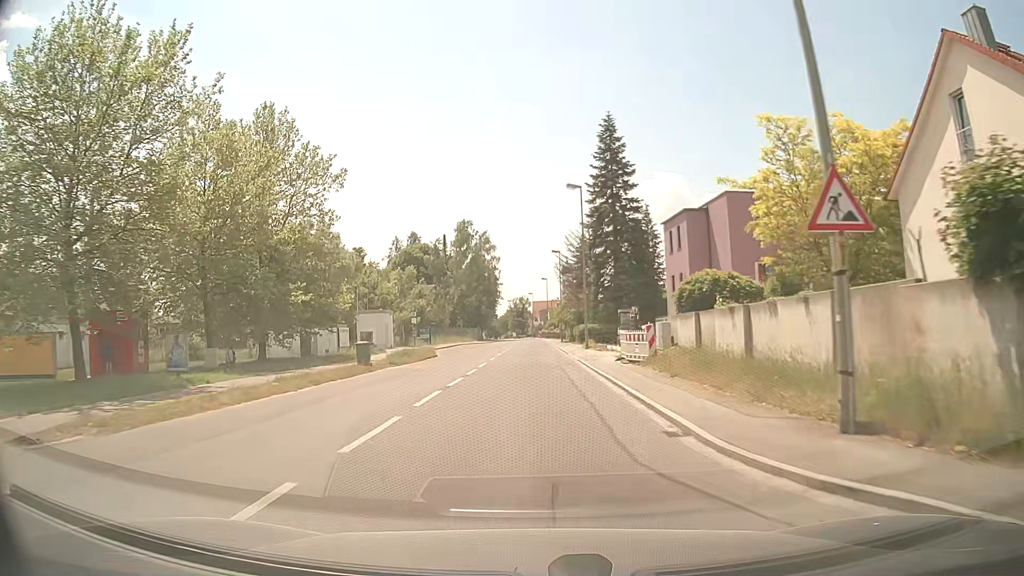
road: secondary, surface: asphalt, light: Day
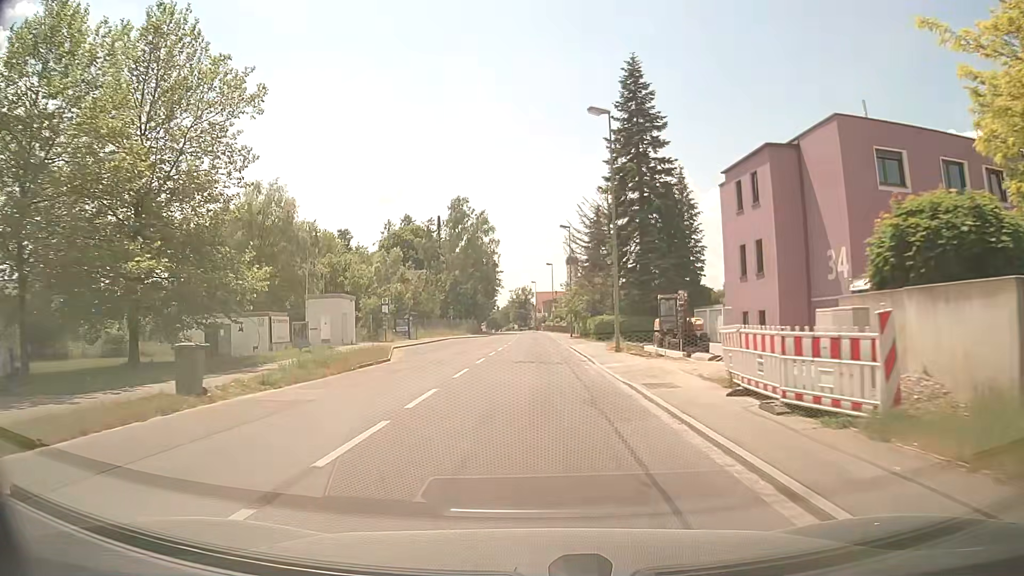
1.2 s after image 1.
(0.0, +14.8) m; 0°
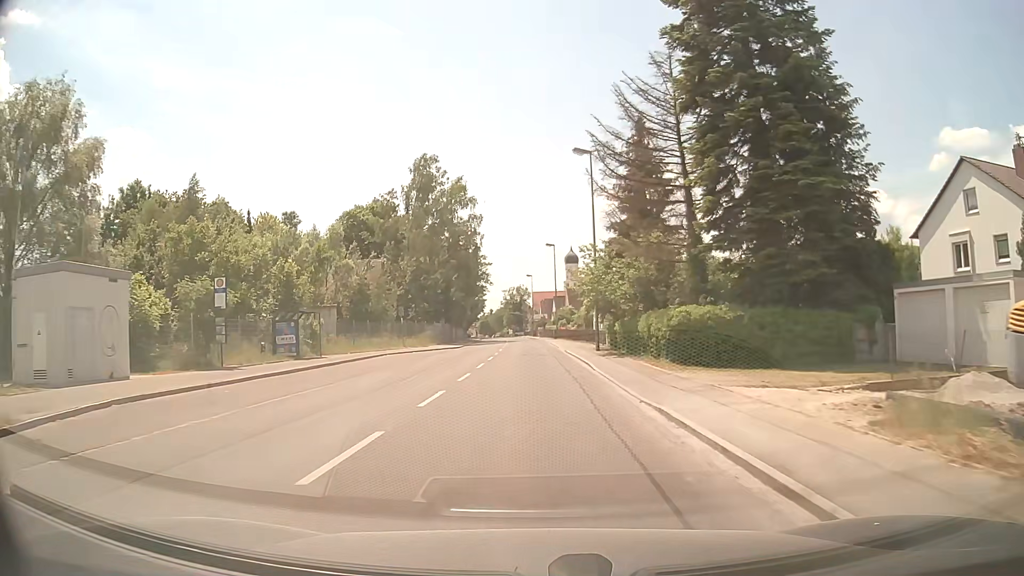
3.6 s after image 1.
(+0.2, +29.5) m; 0°
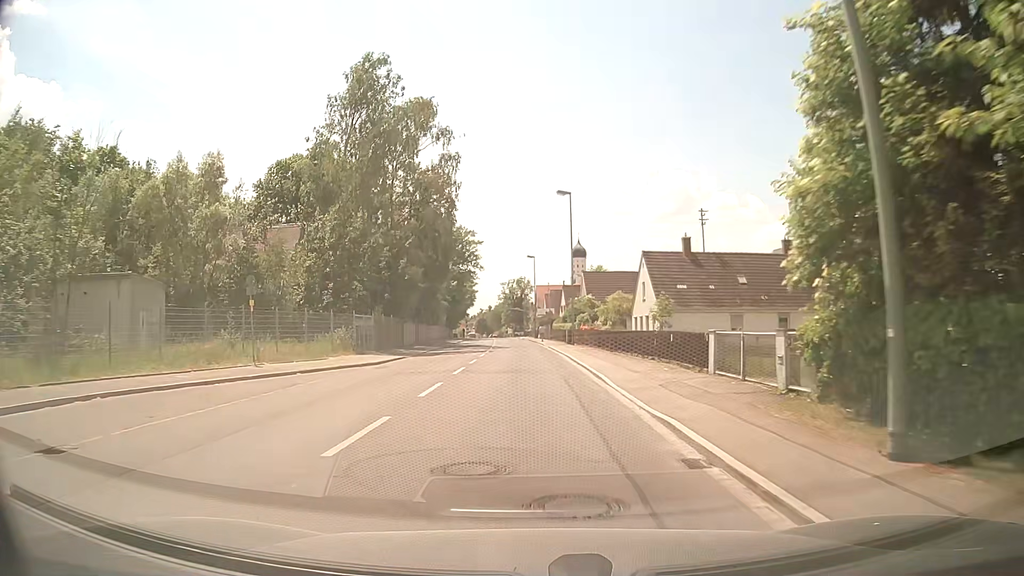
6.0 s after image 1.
(+0.2, +29.5) m; 0°
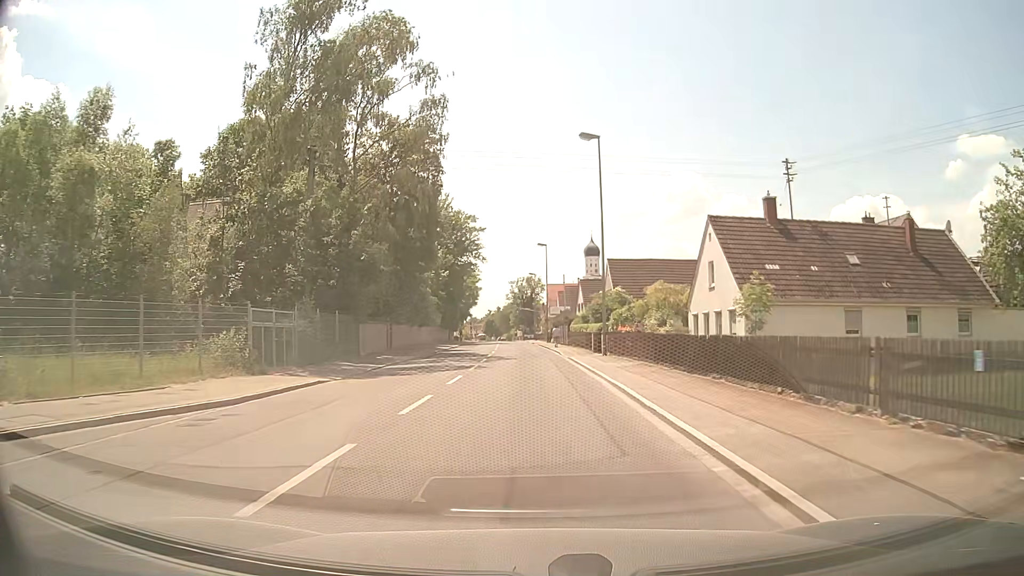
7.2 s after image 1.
(-0.2, +14.9) m; -1°
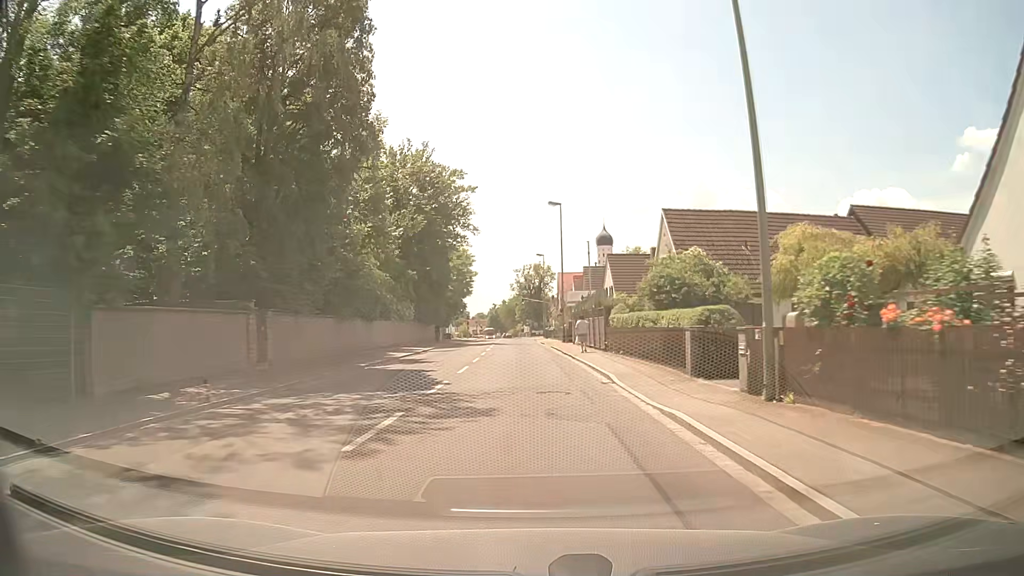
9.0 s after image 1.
(-0.2, +21.7) m; -1°
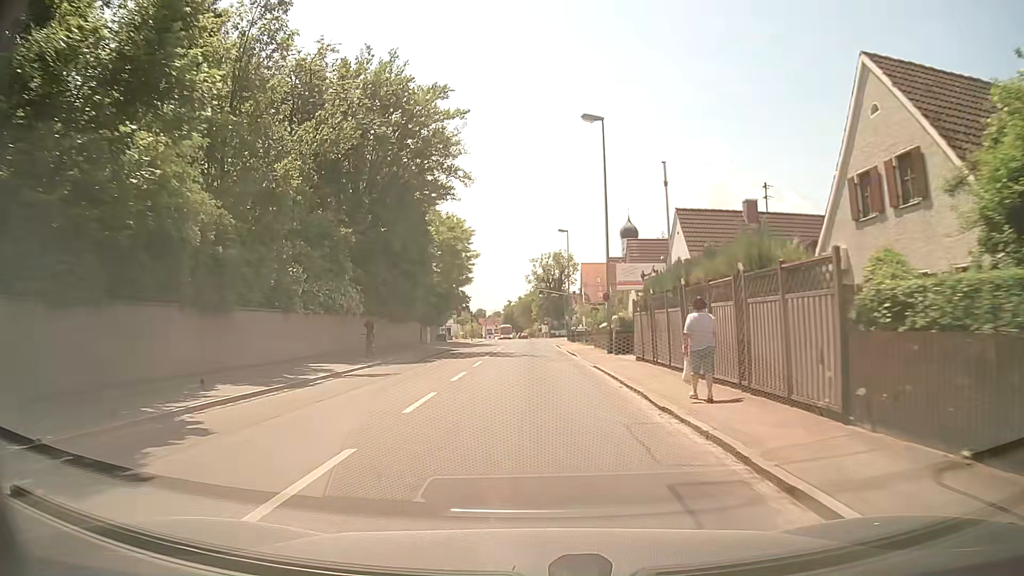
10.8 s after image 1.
(-0.2, +21.6) m; -1°
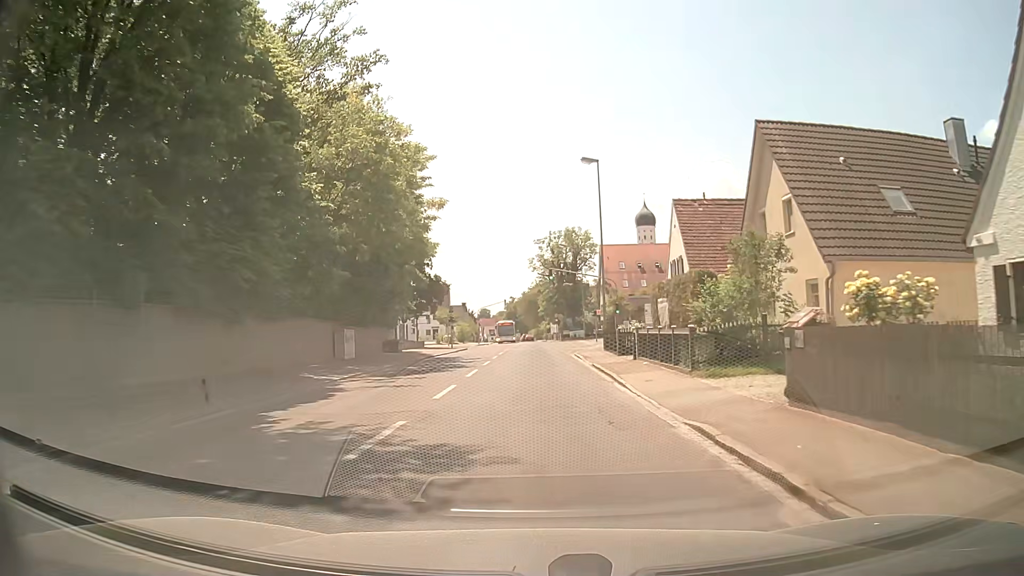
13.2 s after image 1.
(-0.2, +28.1) m; -1°
(0, +10) (0, +20) (0, +30) (0, +40) (0, +50) (0, +60) (0, +70) (0, +80) (0, +90) (0, +100) m
